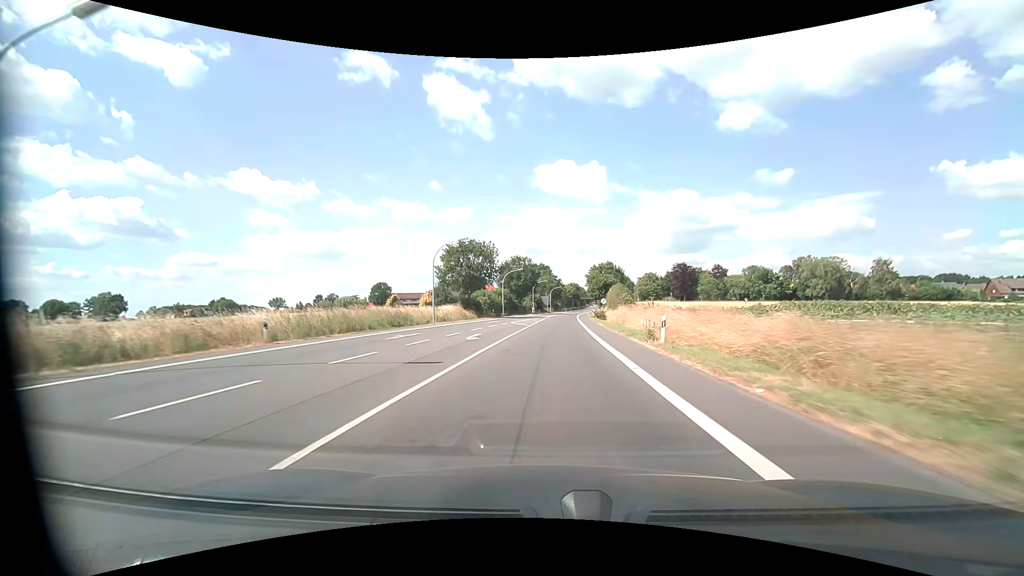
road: primary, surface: asphalt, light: Day
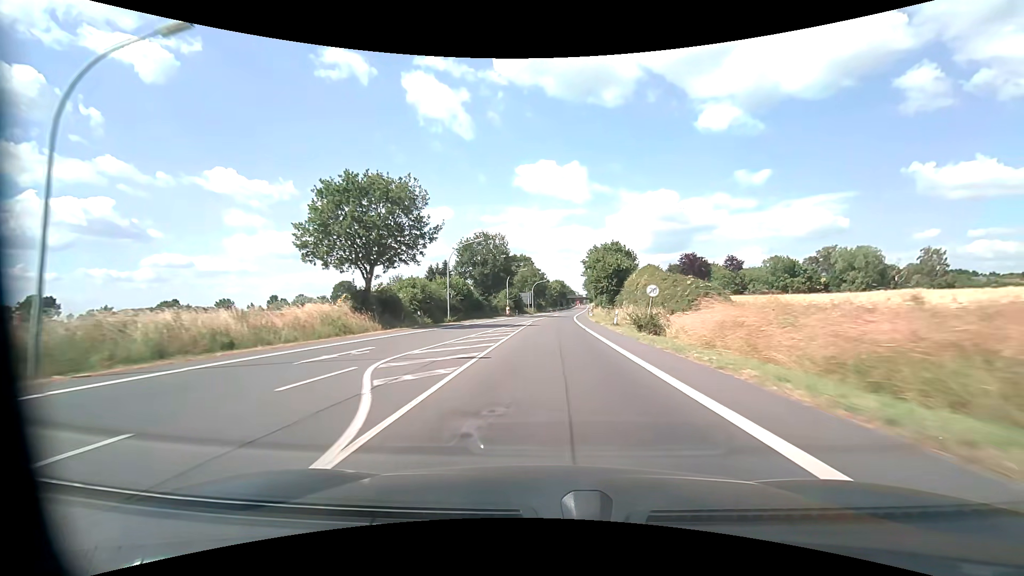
(+0.5, +34.4) m; +2°
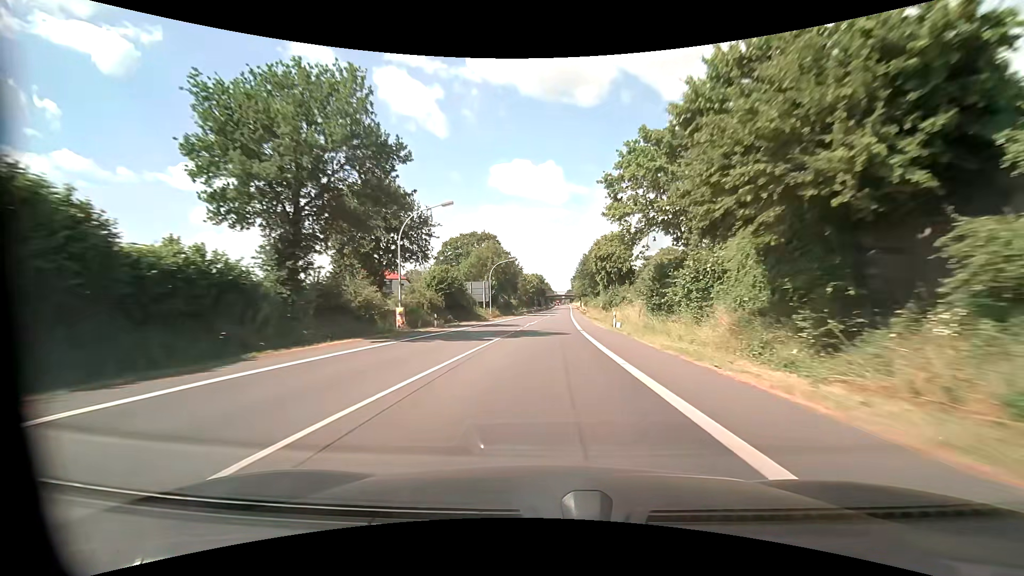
(+1.1, +51.2) m; +3°
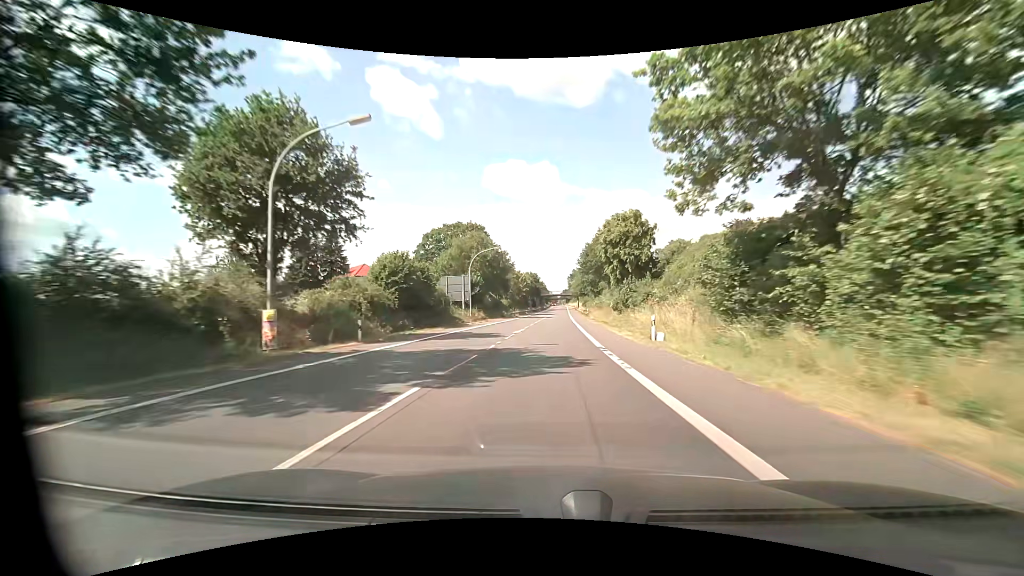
(0.0, +13.7) m; 0°
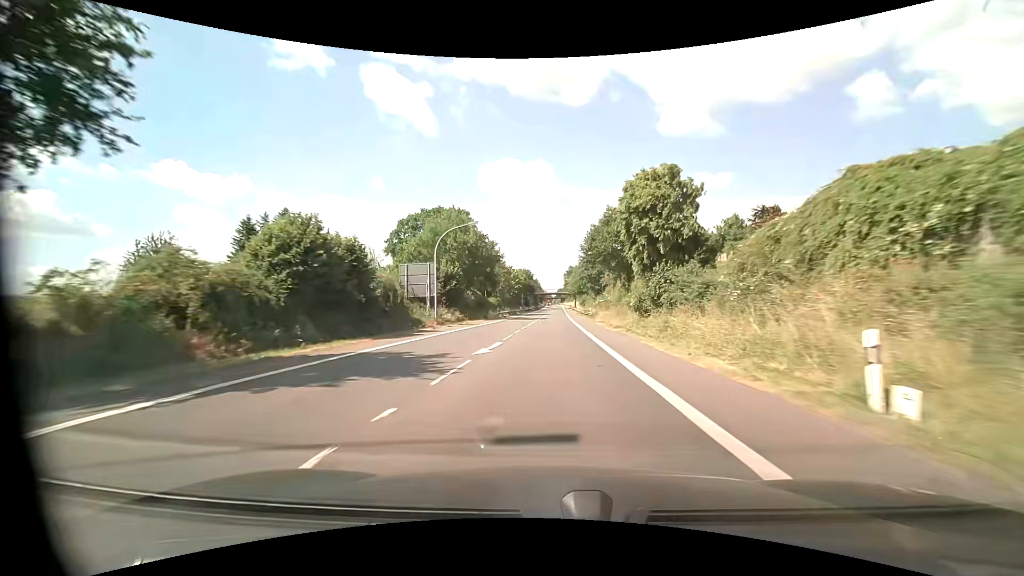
(+0.1, +14.1) m; +1°
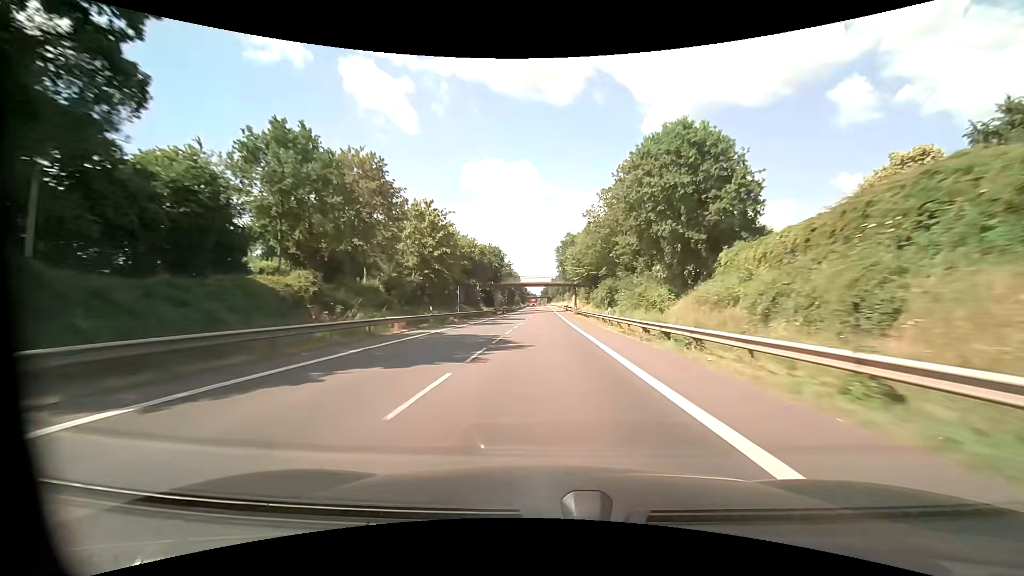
(+1.8, +75.3) m; +2°
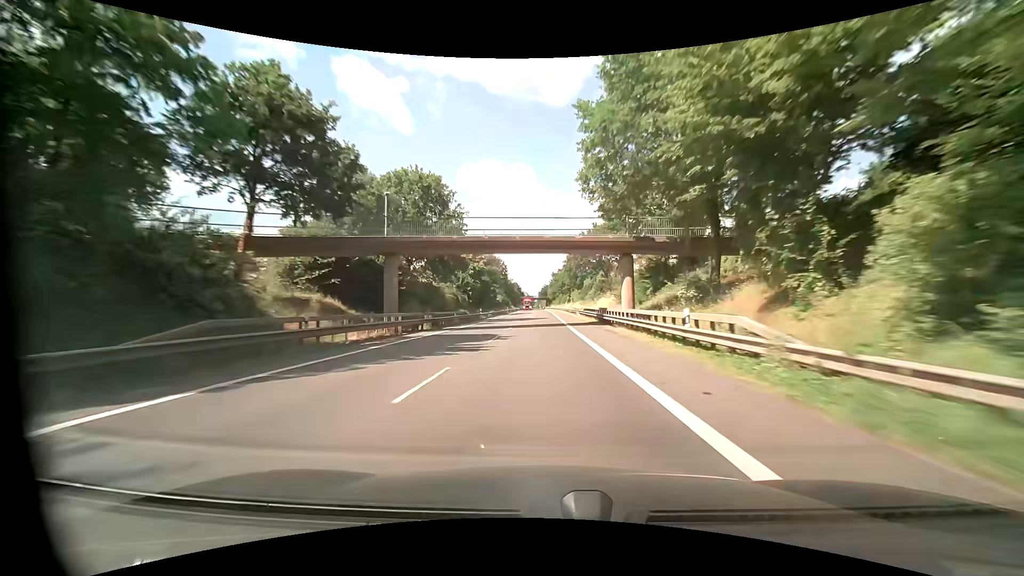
(+0.4, +65.4) m; 0°
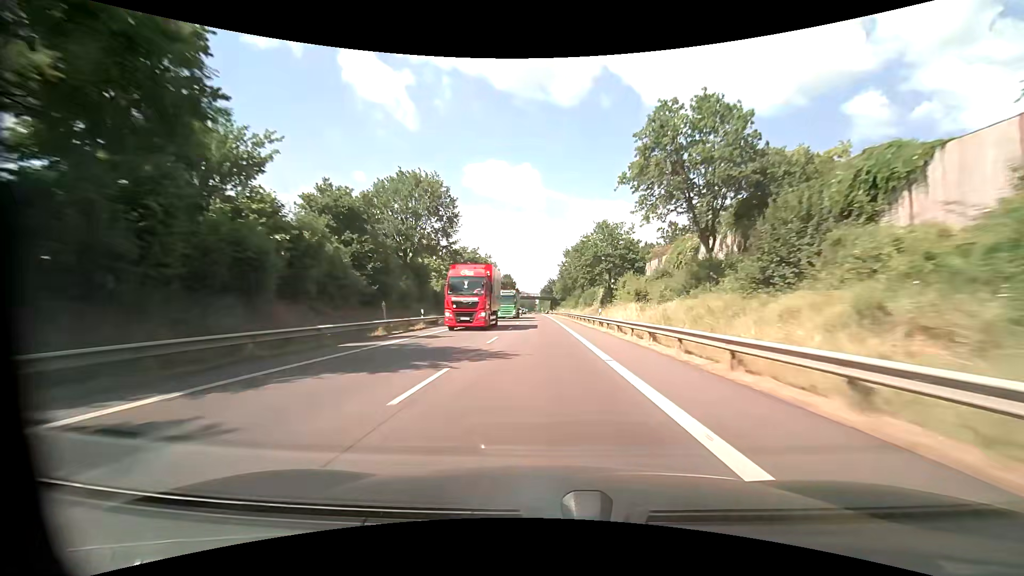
(0.0, +84.3) m; 0°
(0, +10) (0, +20) (0, +30) (0, +40) (0, +50) (-1, +60) (-1, +70) (-1, +80) (-1, +90) (-2, +100) m
